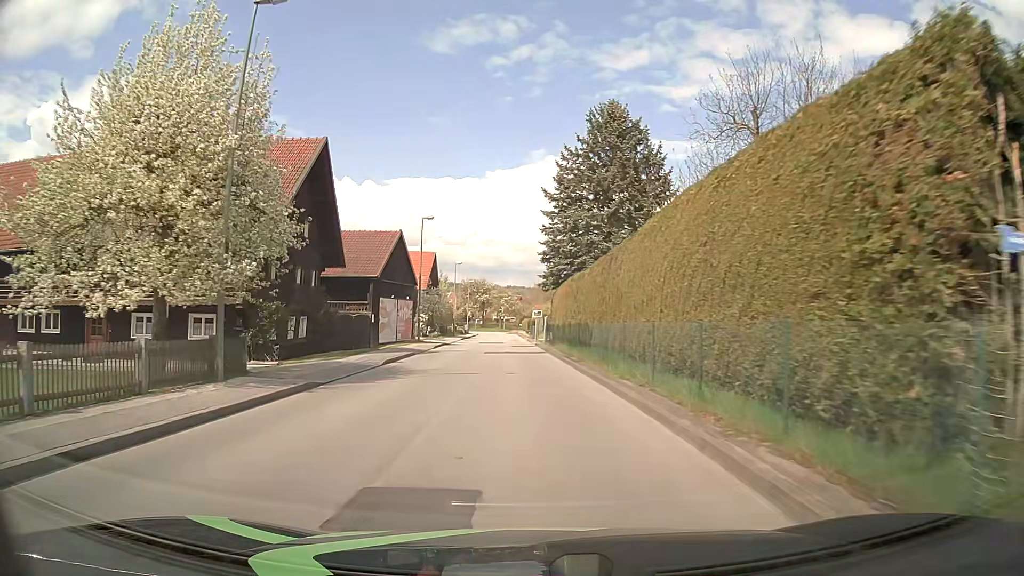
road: unclassified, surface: asphalt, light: Day
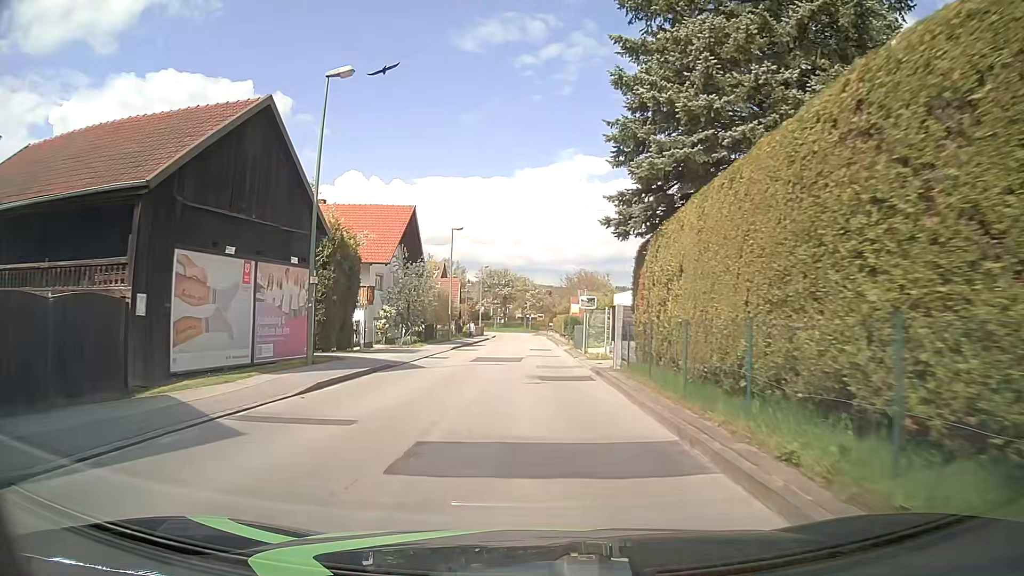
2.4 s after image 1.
(-0.8, +26.0) m; -2°
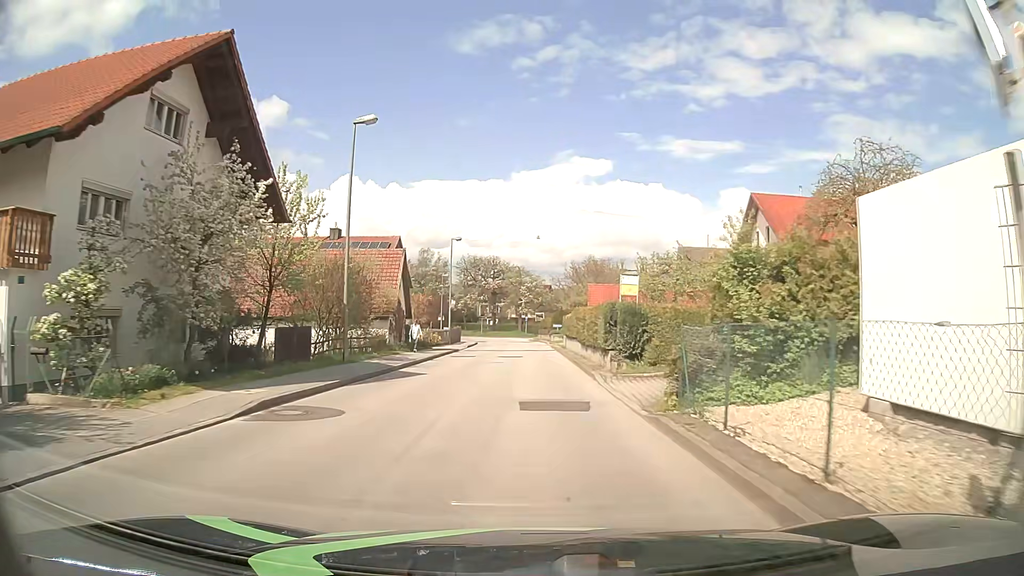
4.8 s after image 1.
(-0.2, +26.7) m; 0°
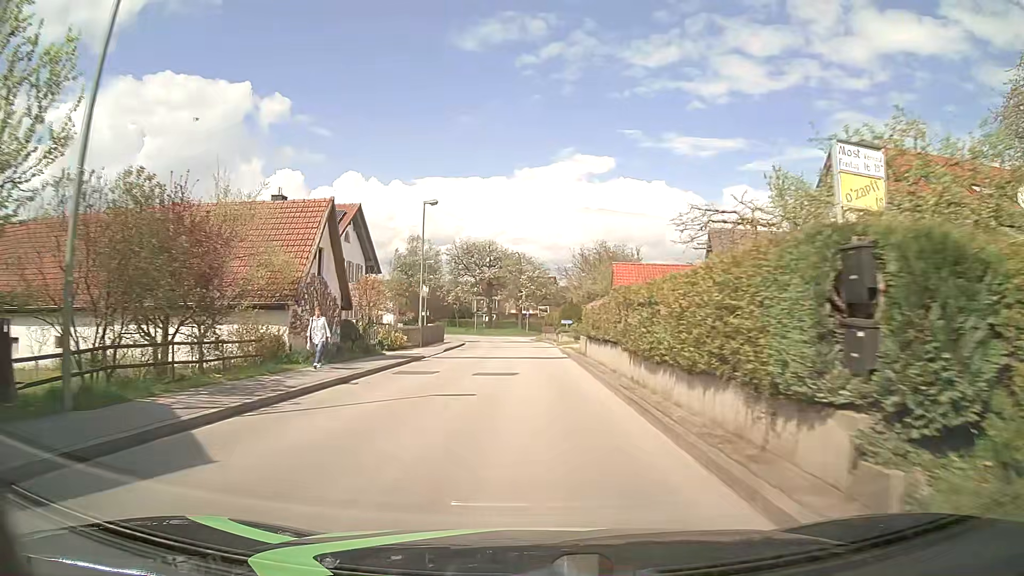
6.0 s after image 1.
(0.0, +14.2) m; 0°
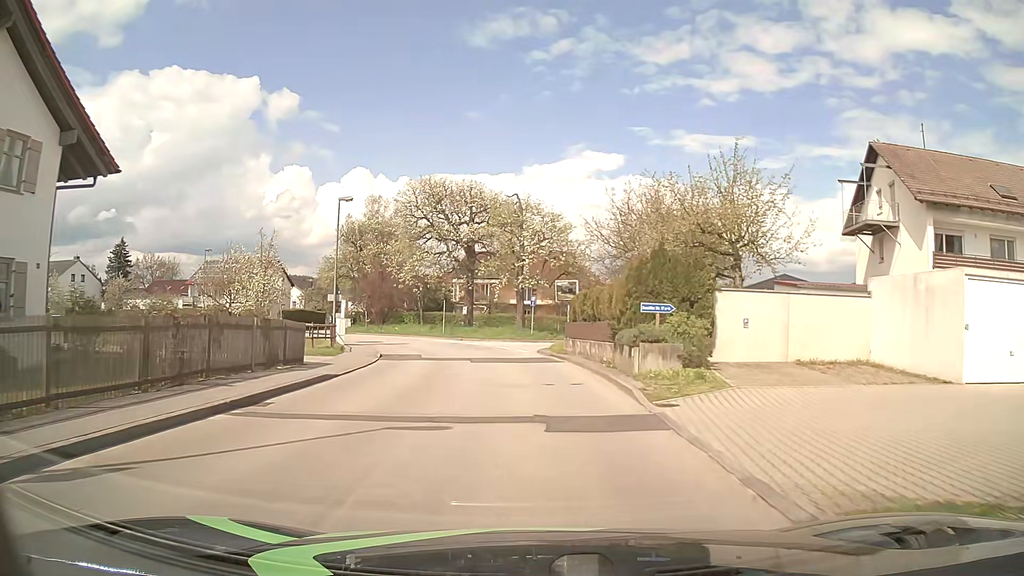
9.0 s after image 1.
(-0.1, +34.4) m; 0°
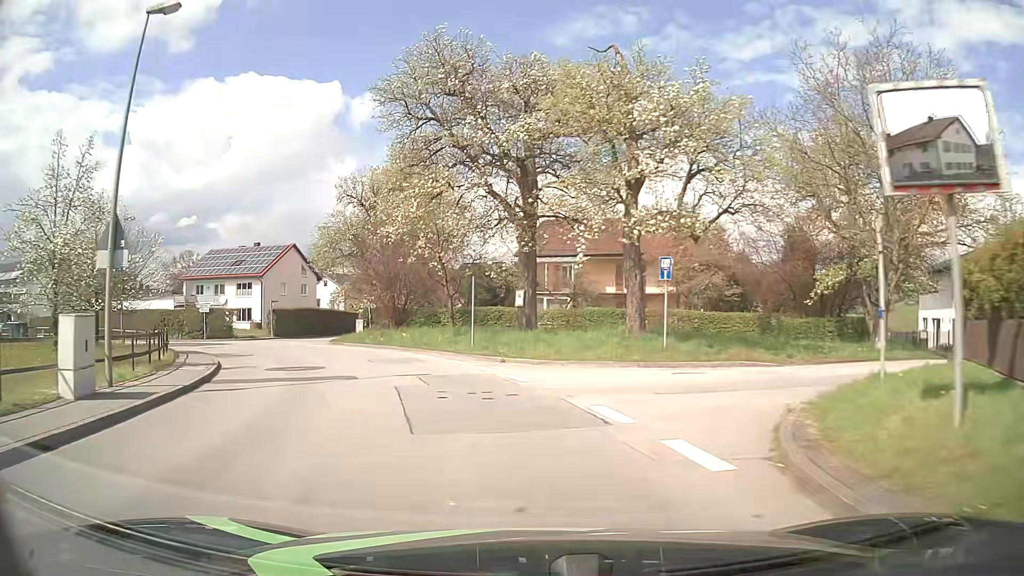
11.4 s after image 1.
(-1.2, +25.3) m; -8°
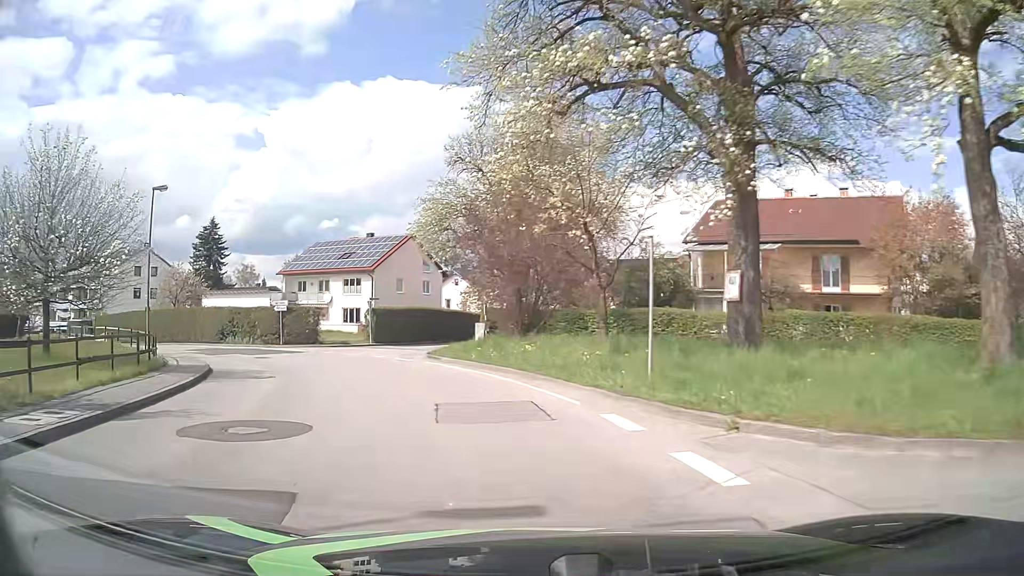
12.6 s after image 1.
(-1.2, +11.7) m; -13°
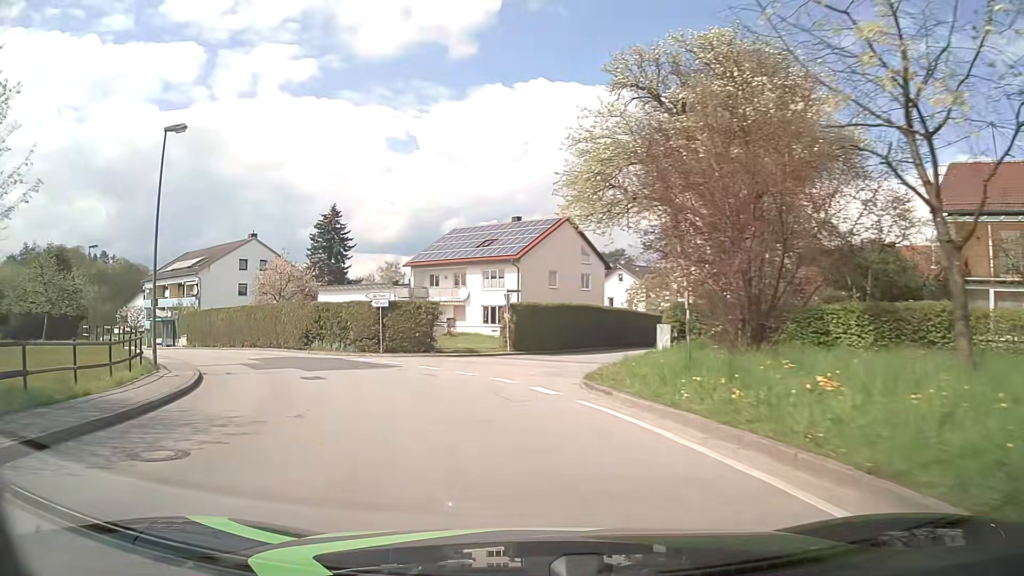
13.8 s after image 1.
(-1.3, +11.8) m; -13°
(-1, +10) (-4, +19) (-9, +28) (-16, +35) (-23, +42) (-31, +49) (-39, +55) (-47, +61) (-55, +67) (-62, +74) m
